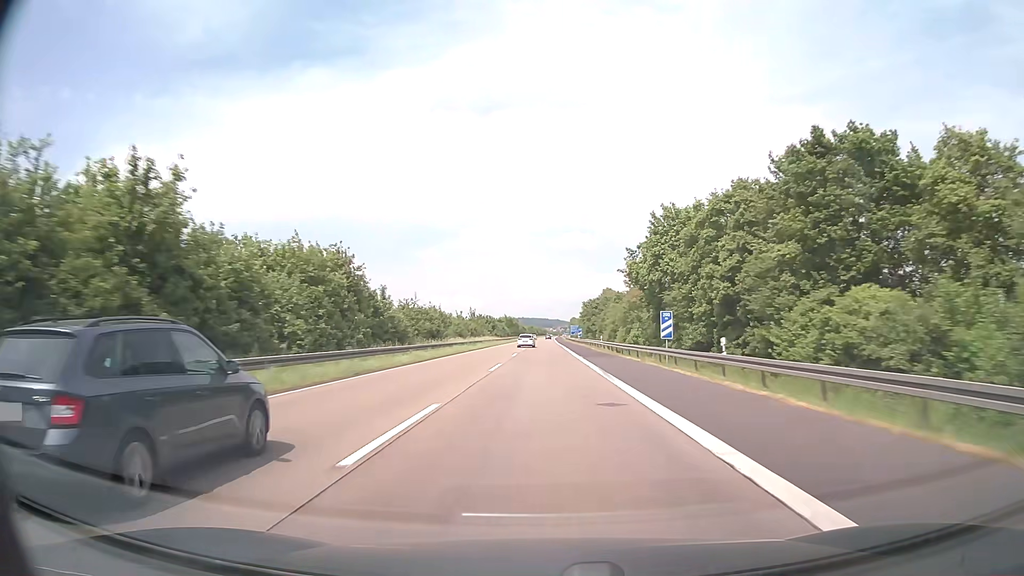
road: motorway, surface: asphalt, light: Day
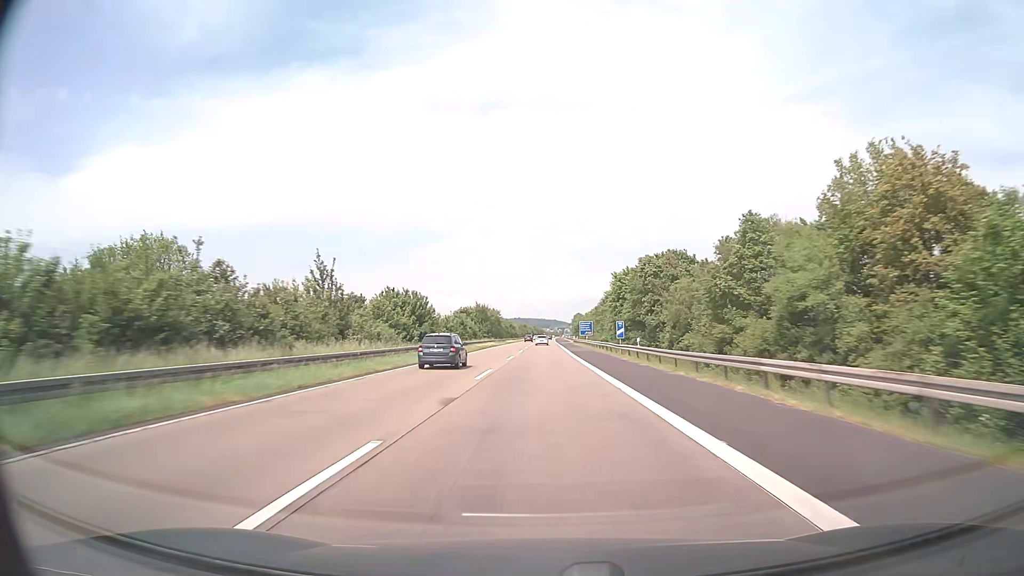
(0.0, +76.1) m; 0°
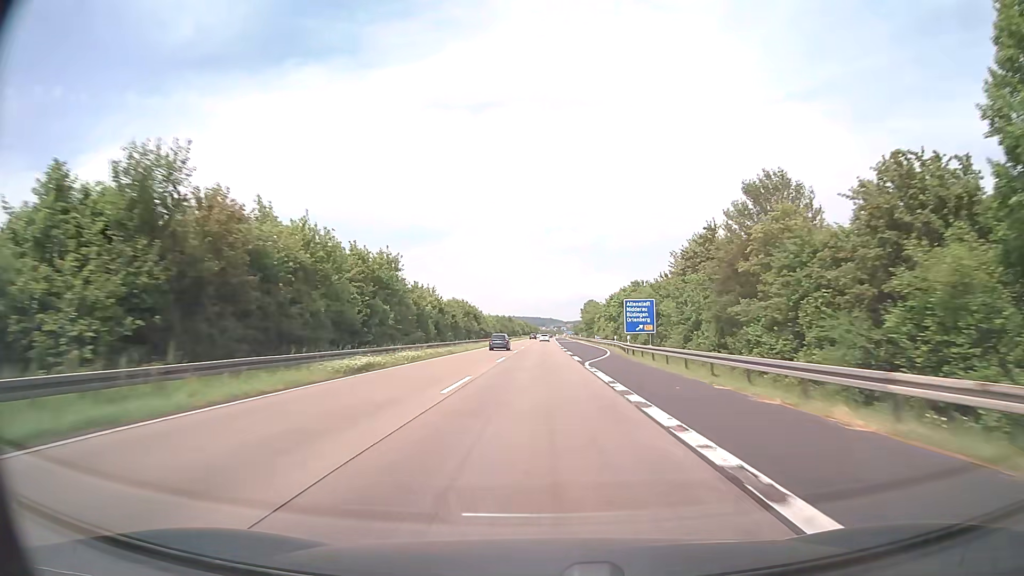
(+0.2, +95.2) m; 0°
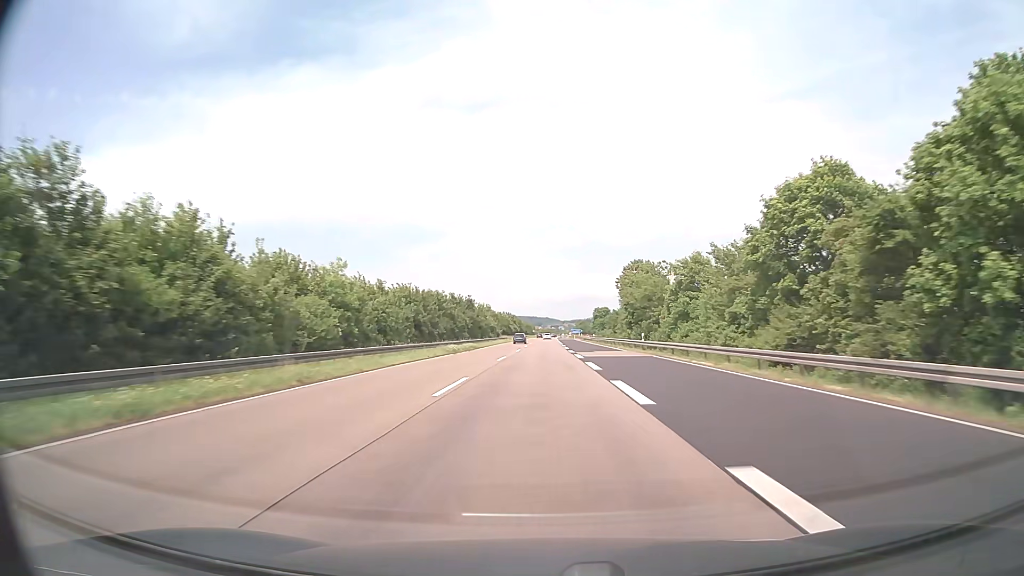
(+0.3, +95.2) m; 0°
(0, +10) (0, +20) (0, +30) (0, +40) (0, +50) (0, +60) (0, +70) (0, +80) (0, +90) (0, +100) m
